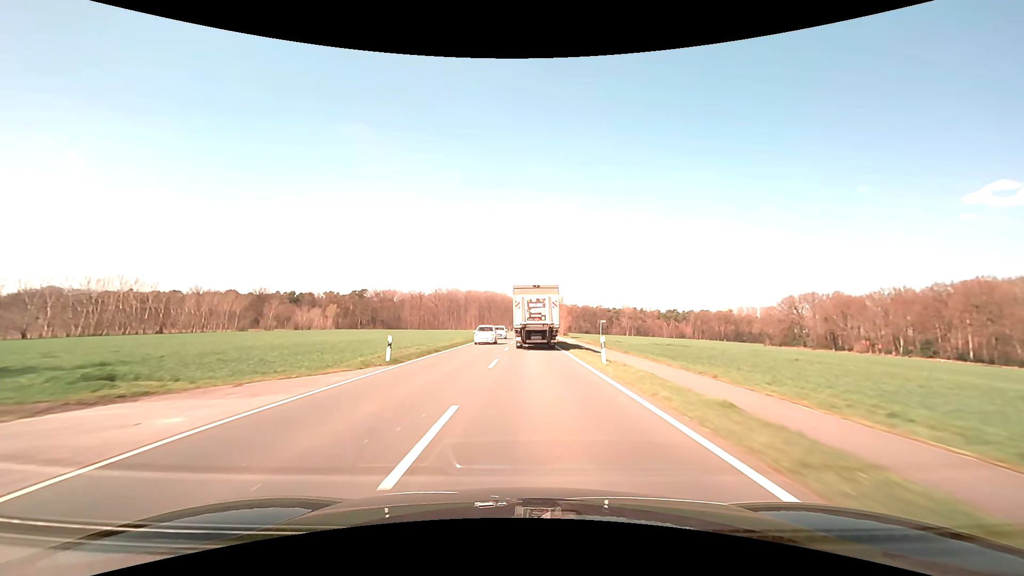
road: secondary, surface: asphalt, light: Day
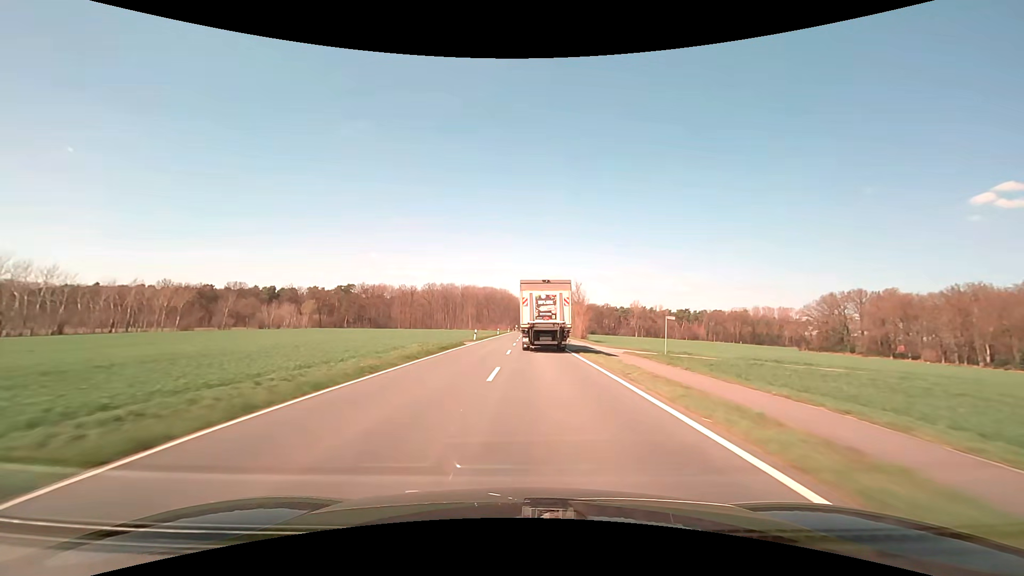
(-0.1, +28.9) m; 0°
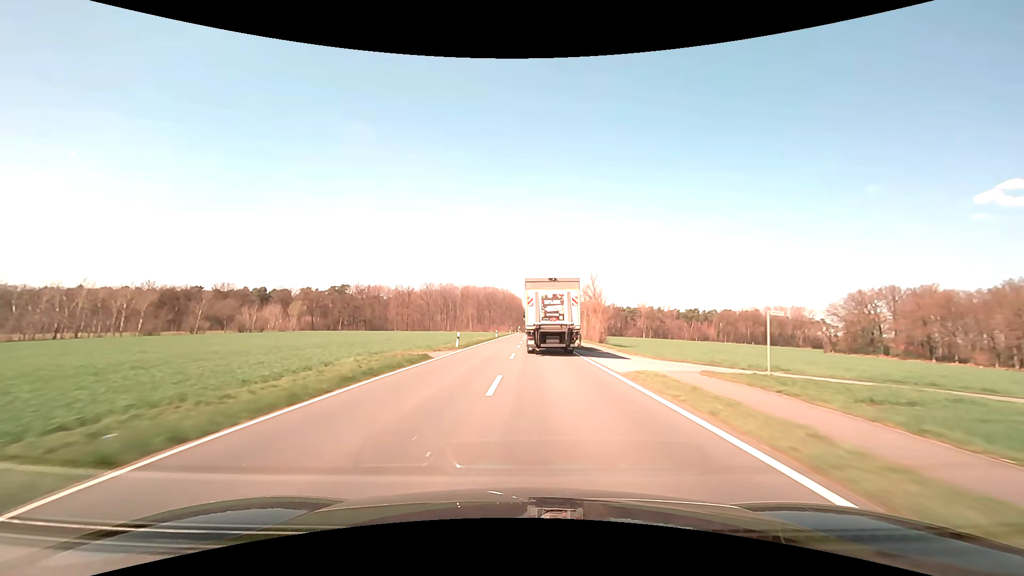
(0.0, +14.7) m; 0°
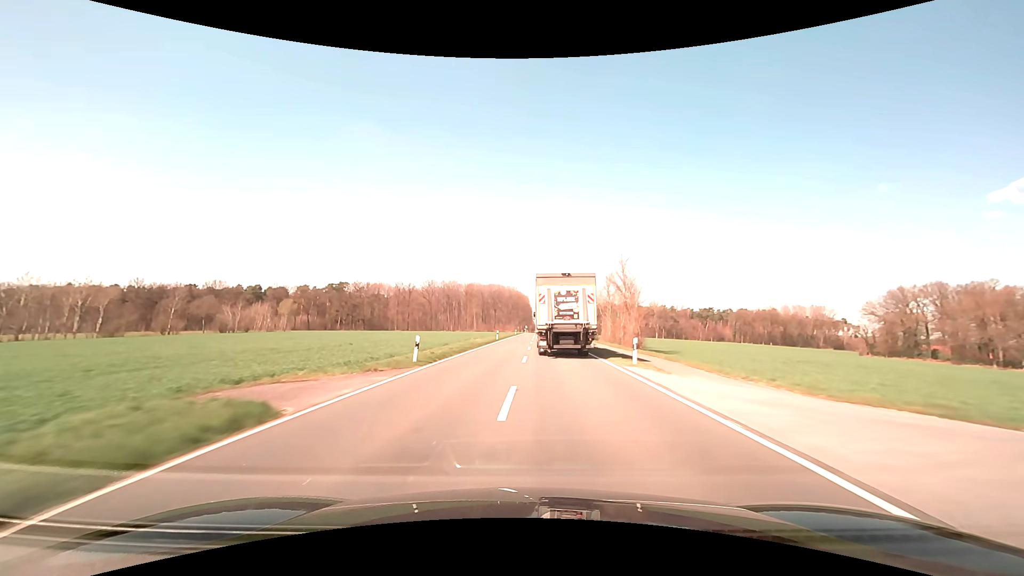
(-0.1, +15.0) m; -1°
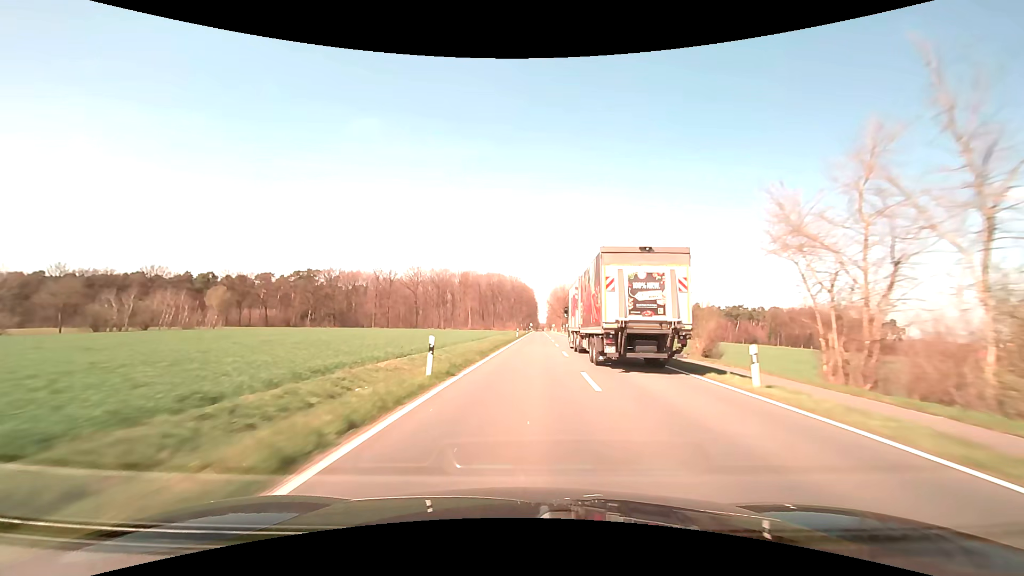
(-0.7, +46.0) m; -1°
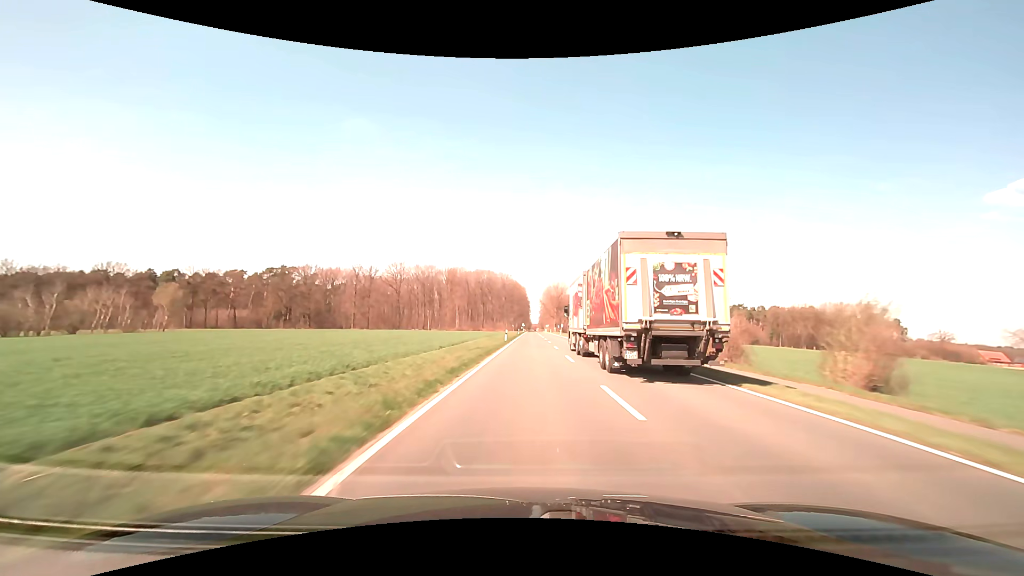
(+0.2, +15.5) m; +1°
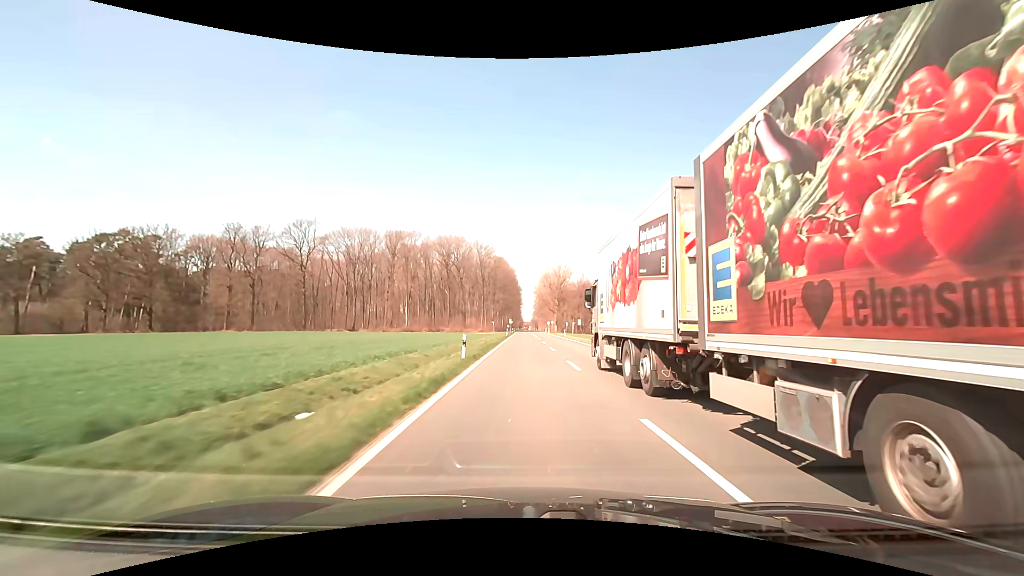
(+1.3, +78.1) m; +1°
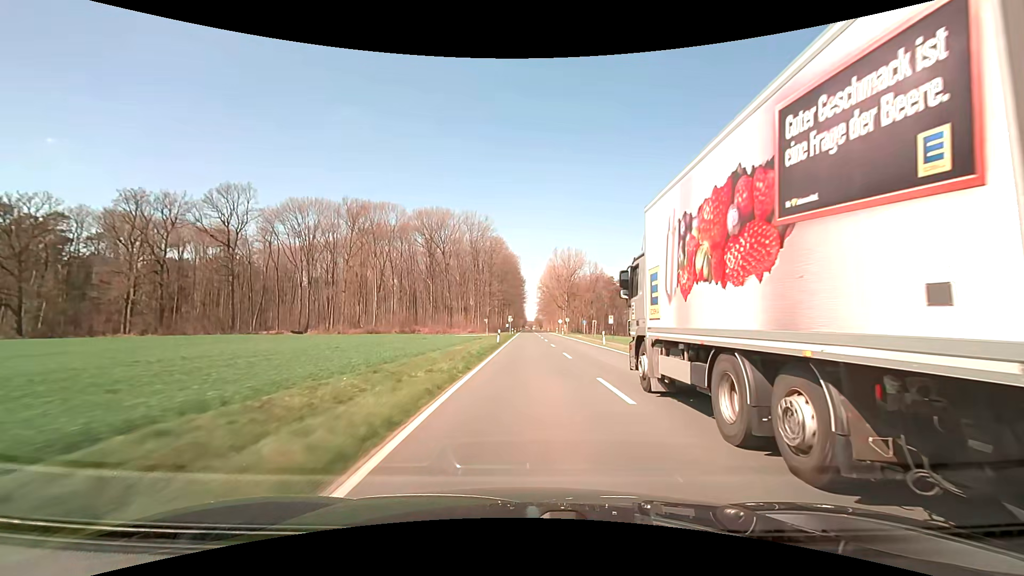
(-0.1, +31.4) m; 0°
